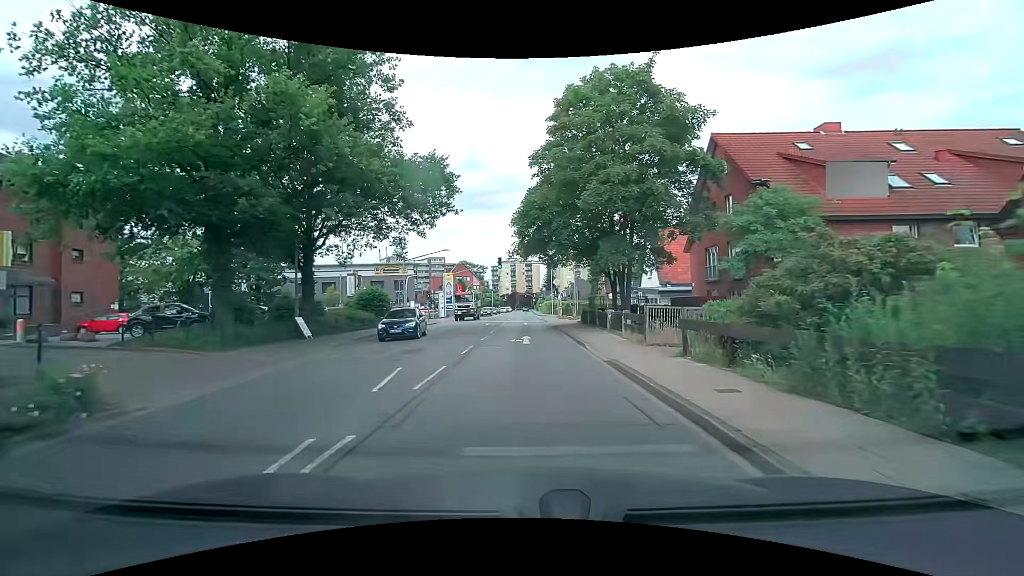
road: secondary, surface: asphalt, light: Day
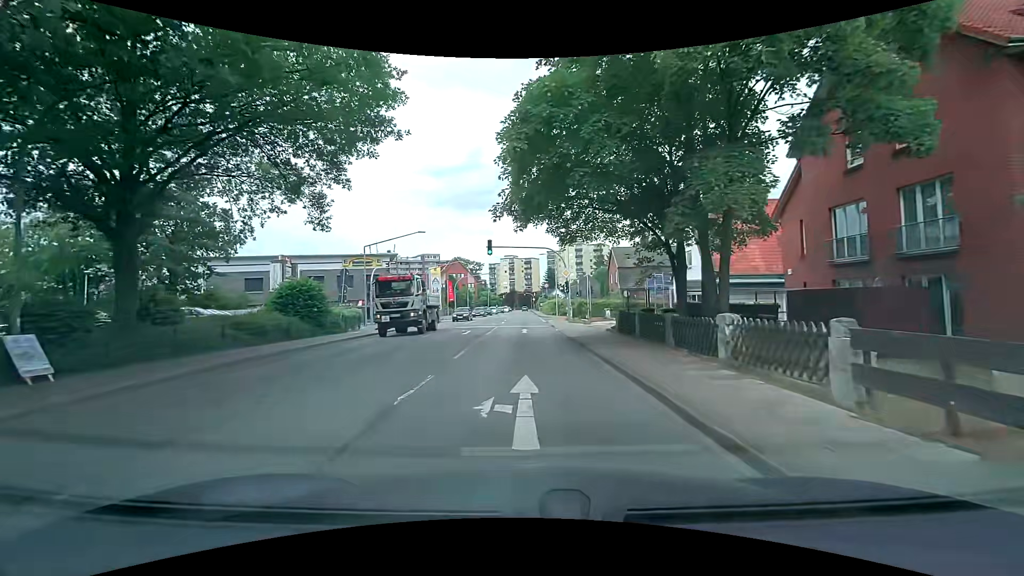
(-0.1, +13.4) m; 0°
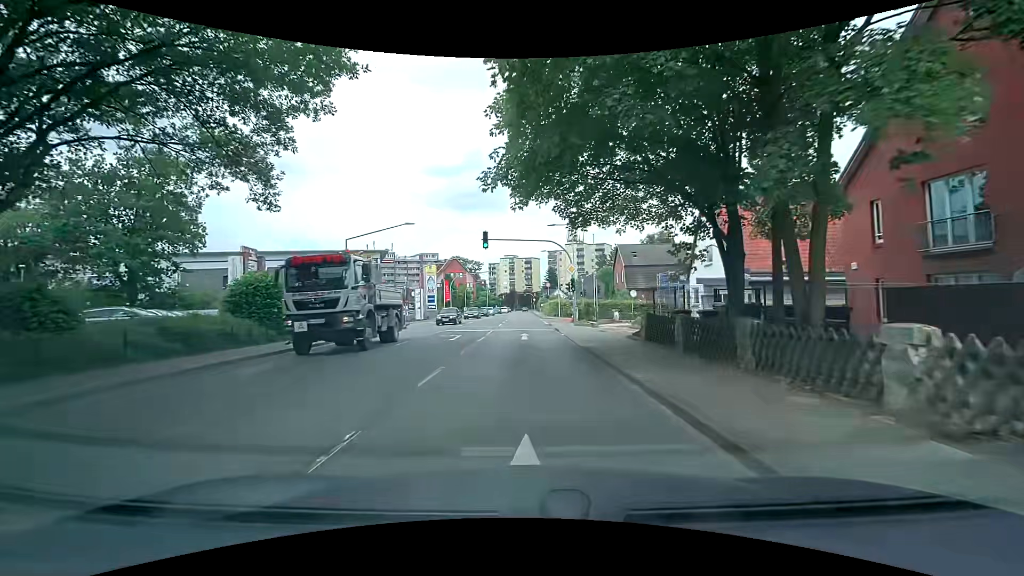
(0.0, +4.5) m; 0°
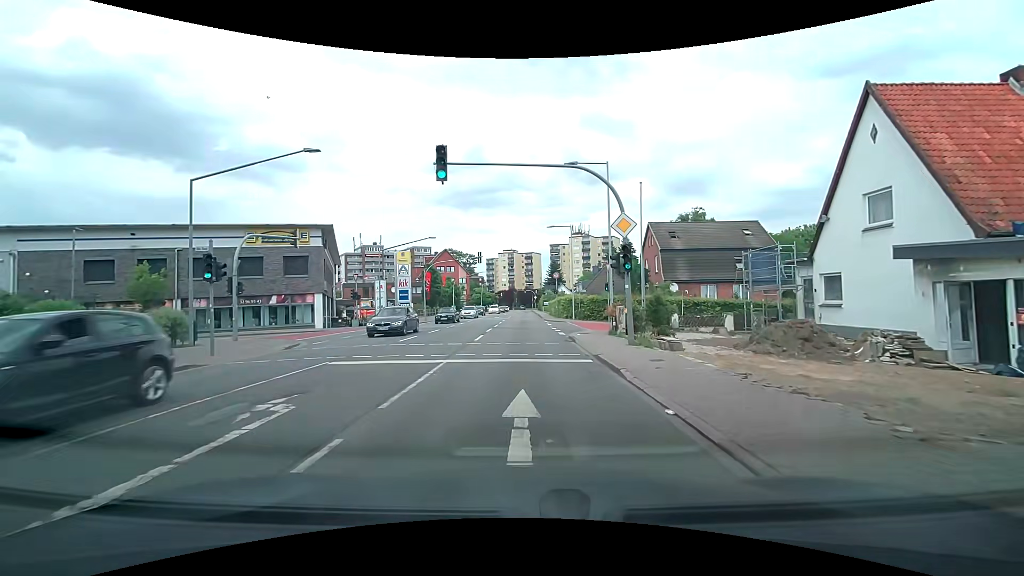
(0.0, +17.8) m; 0°
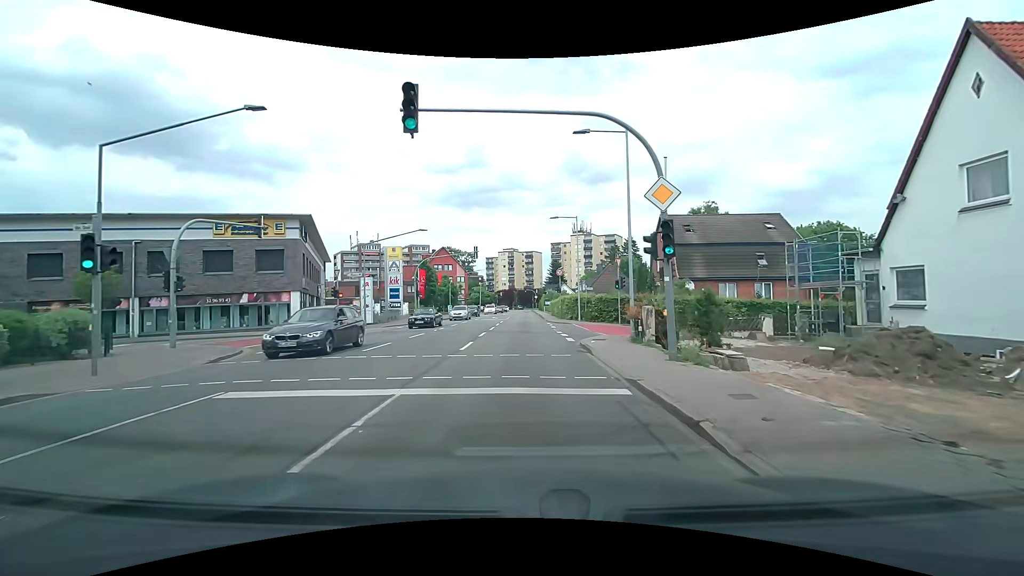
(0.0, +4.5) m; 0°
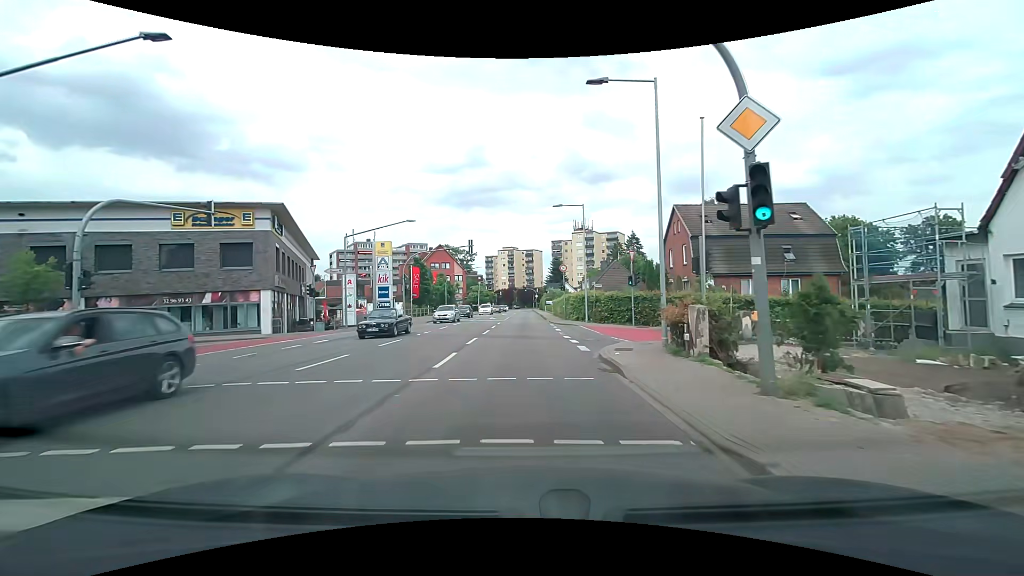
(0.0, +4.5) m; 0°
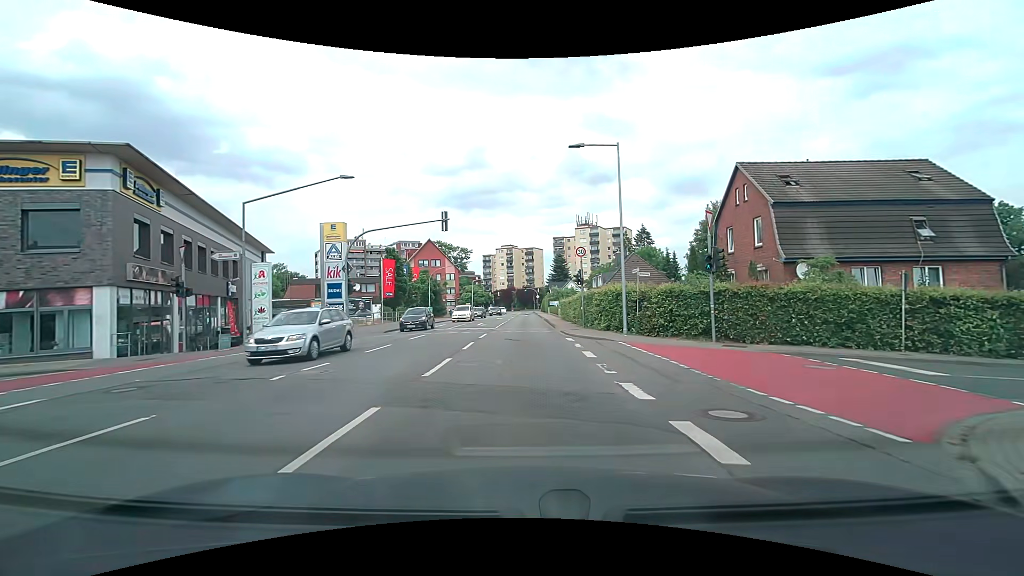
(0.0, +13.3) m; 0°
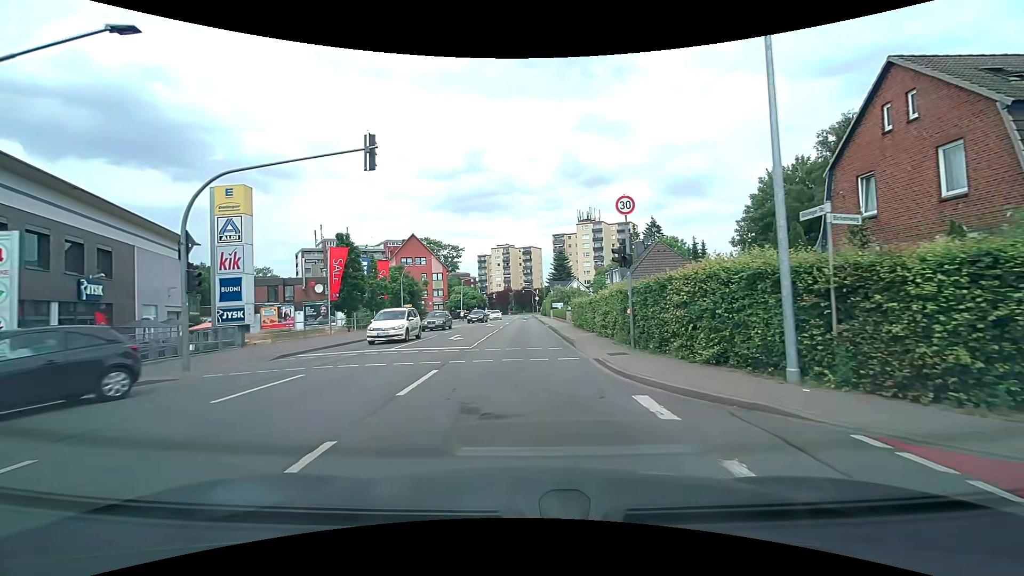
(0.0, +13.4) m; 0°
(0, +10) (0, +20) (0, +30) (0, +40) (0, +50) (0, +60) (0, +70) (+1, +80) (+1, +90) (+1, +100) m
